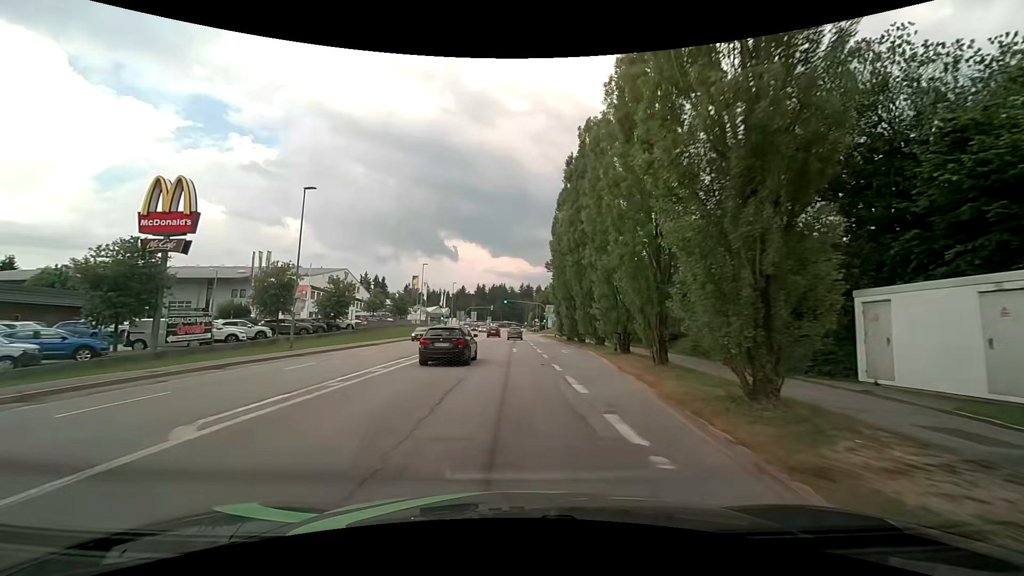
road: tertiary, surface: asphalt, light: Day
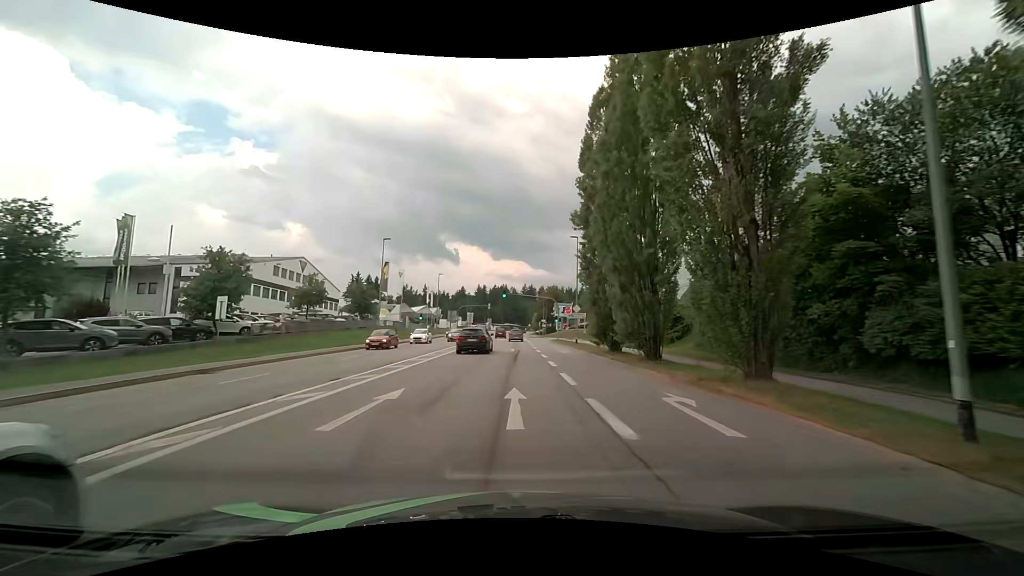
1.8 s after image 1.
(-0.1, +22.5) m; -1°
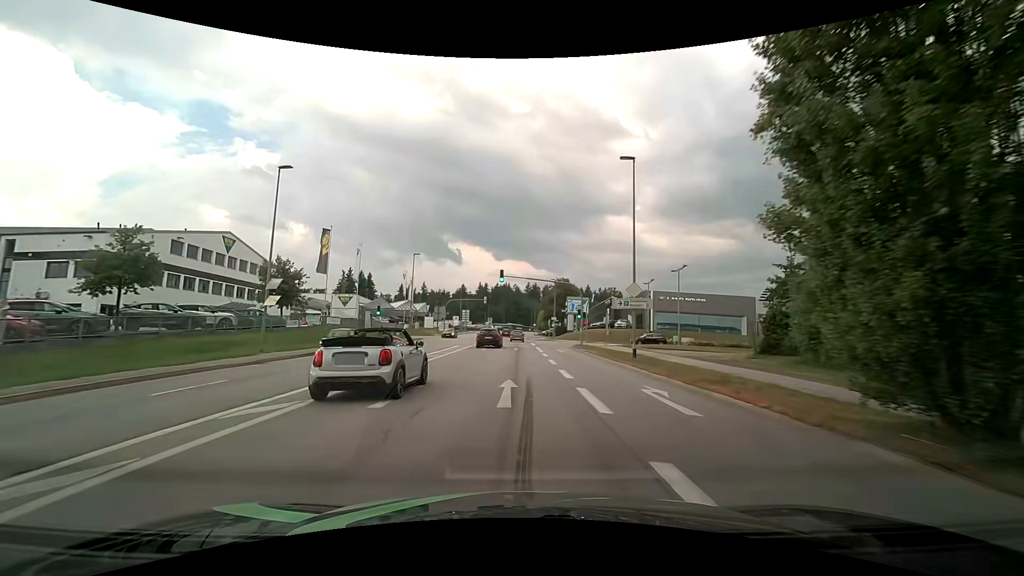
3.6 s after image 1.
(+0.1, +22.6) m; 0°
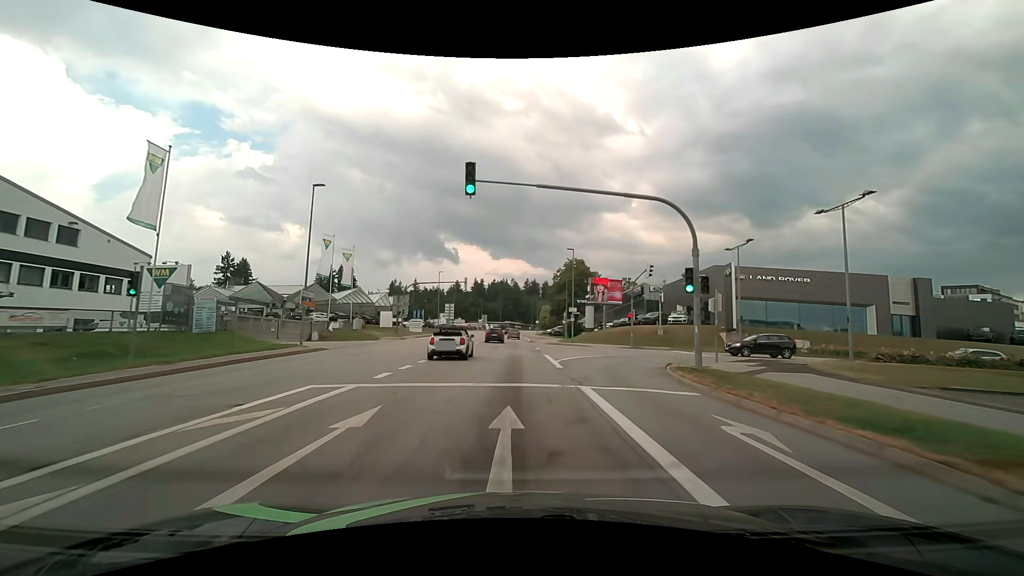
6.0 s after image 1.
(0.0, +30.1) m; 0°
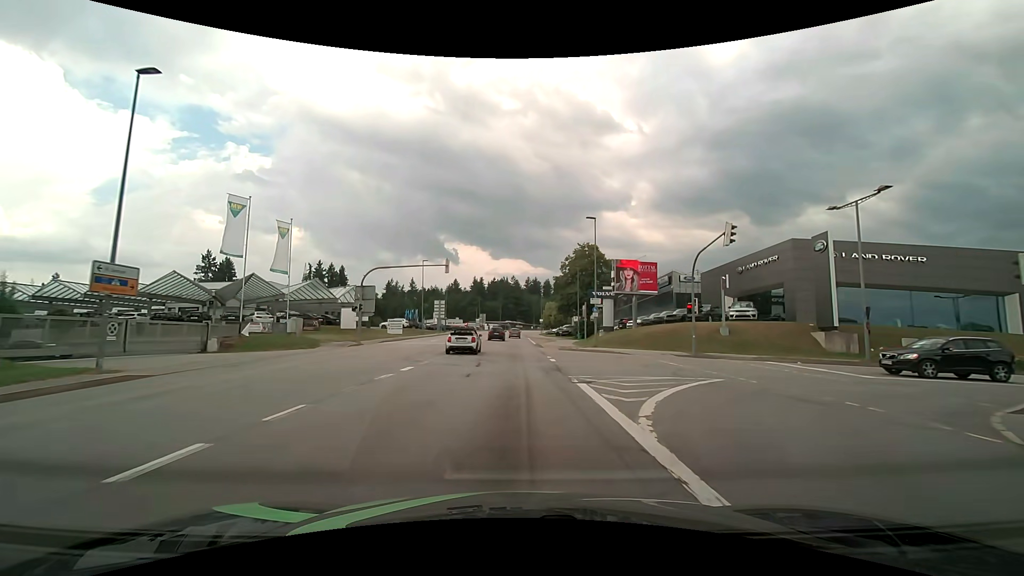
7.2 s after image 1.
(-0.1, +15.0) m; 0°
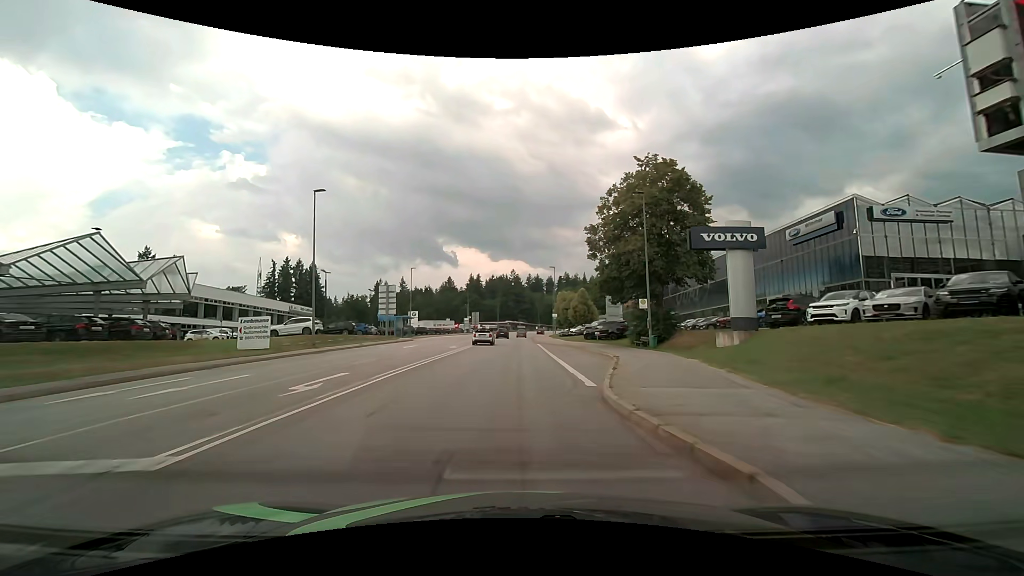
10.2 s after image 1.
(-0.2, +36.9) m; 0°
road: secondary
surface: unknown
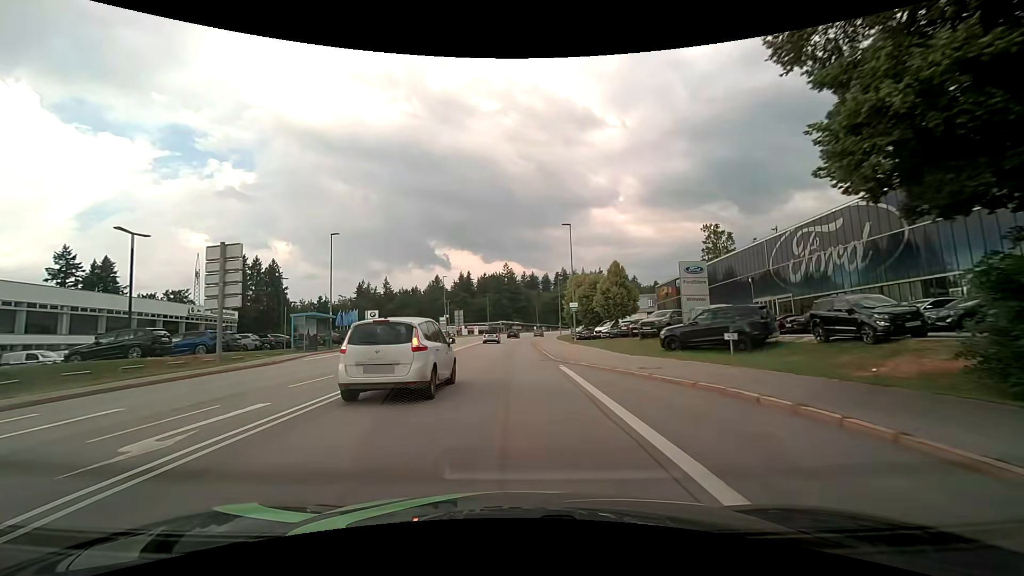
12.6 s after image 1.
(0.0, +29.5) m; 0°
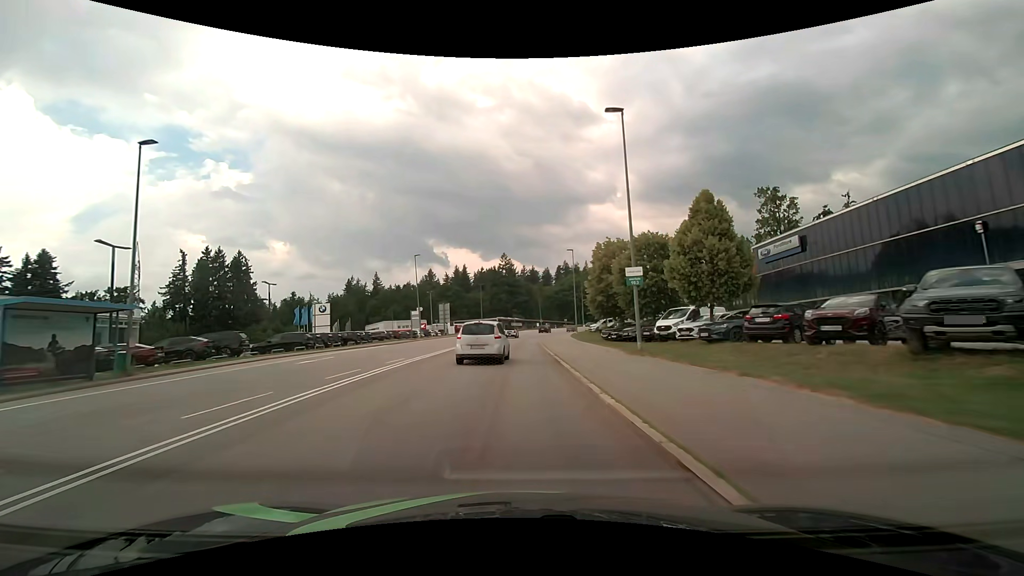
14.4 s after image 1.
(0.0, +22.4) m; 0°
(0, +10) (0, +20) (0, +30) (0, +40) (+1, +50) (+1, +60) (+3, +70) (+4, +80) (+6, +90) (+8, +99) m
